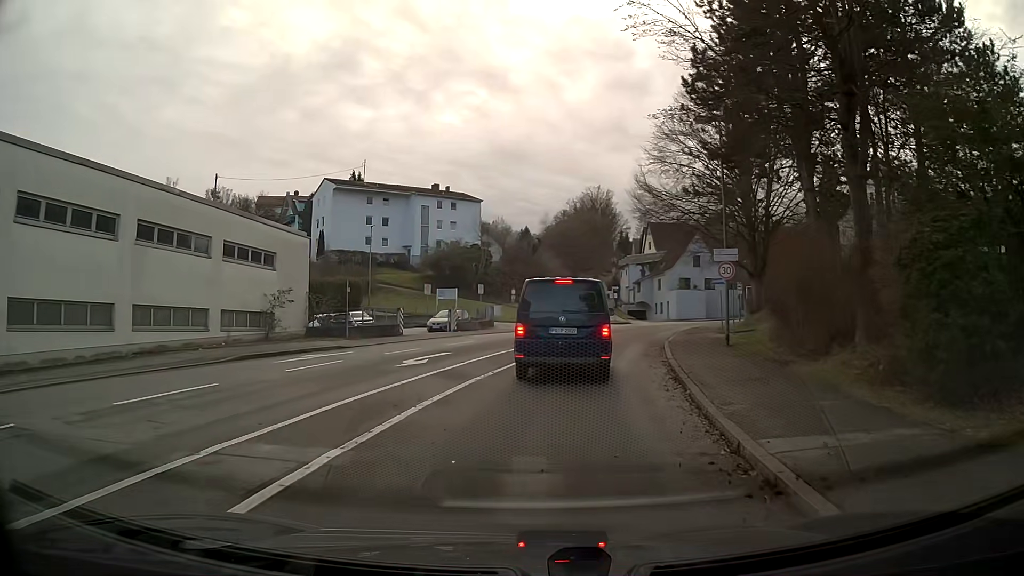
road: residential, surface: asphalt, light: Day
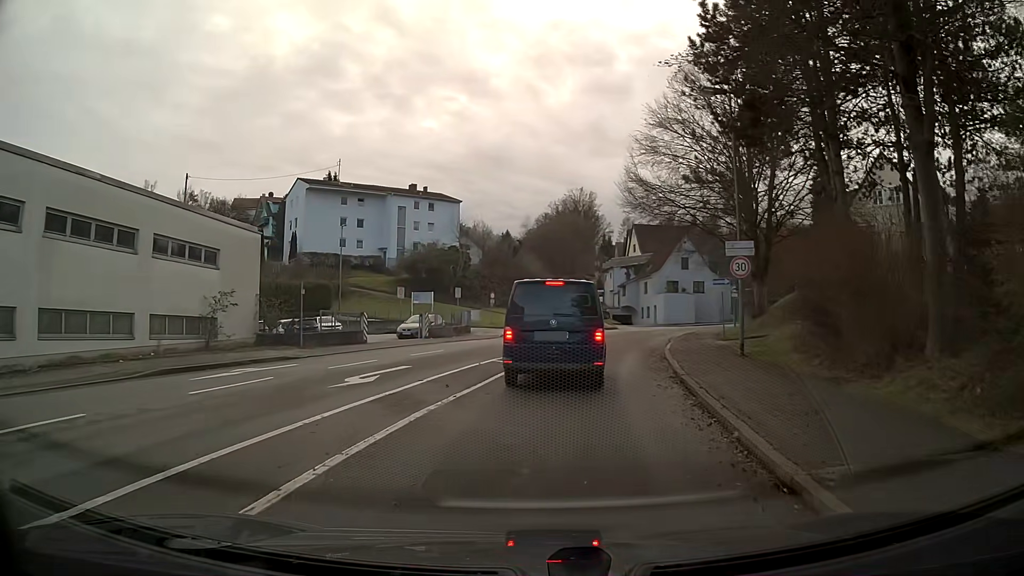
(0.0, +3.6) m; +1°
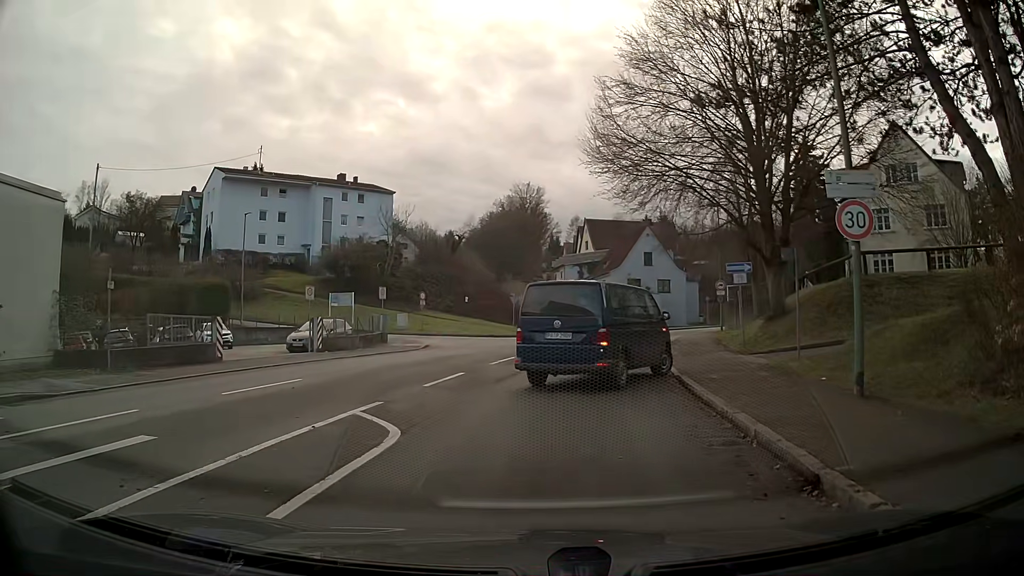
(+0.5, +9.5) m; +5°
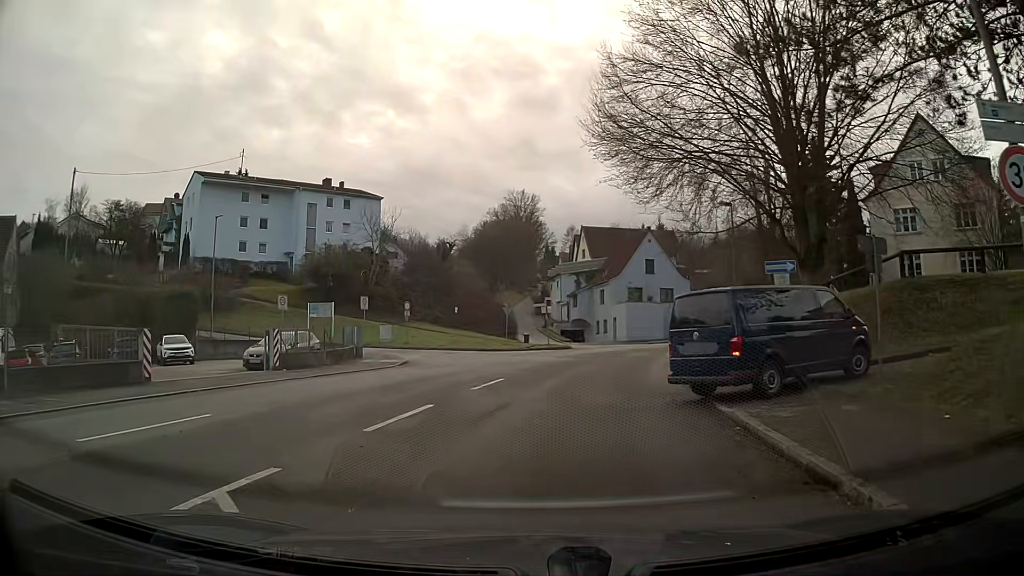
(-0.1, +4.5) m; -1°
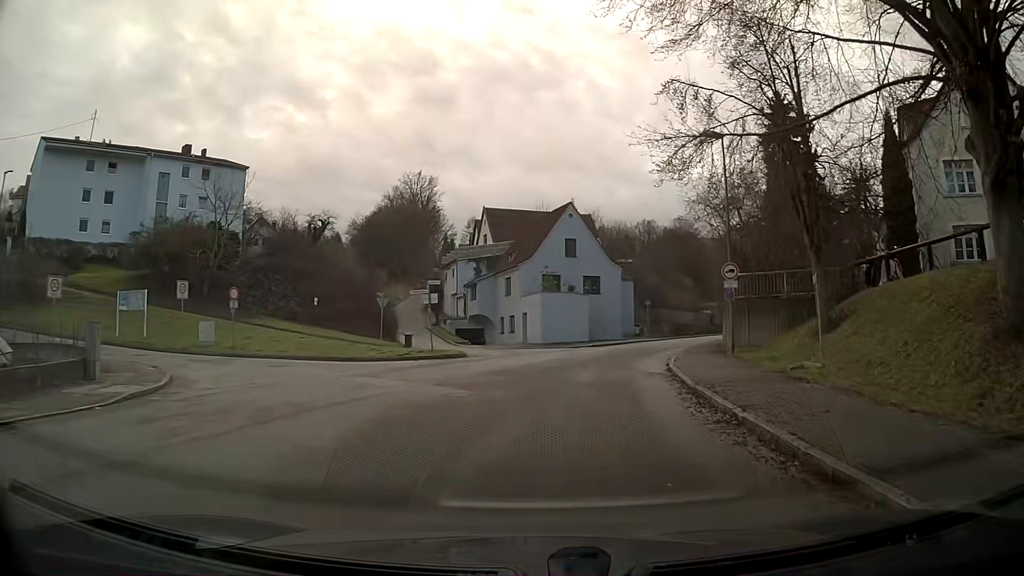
(+1.1, +14.7) m; +10°
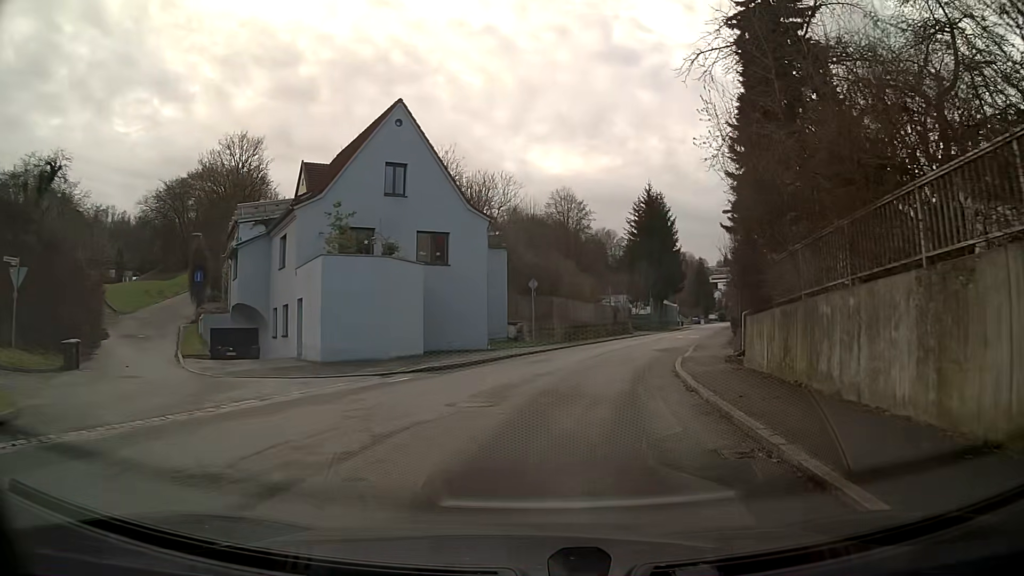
(+2.4, +23.3) m; +12°
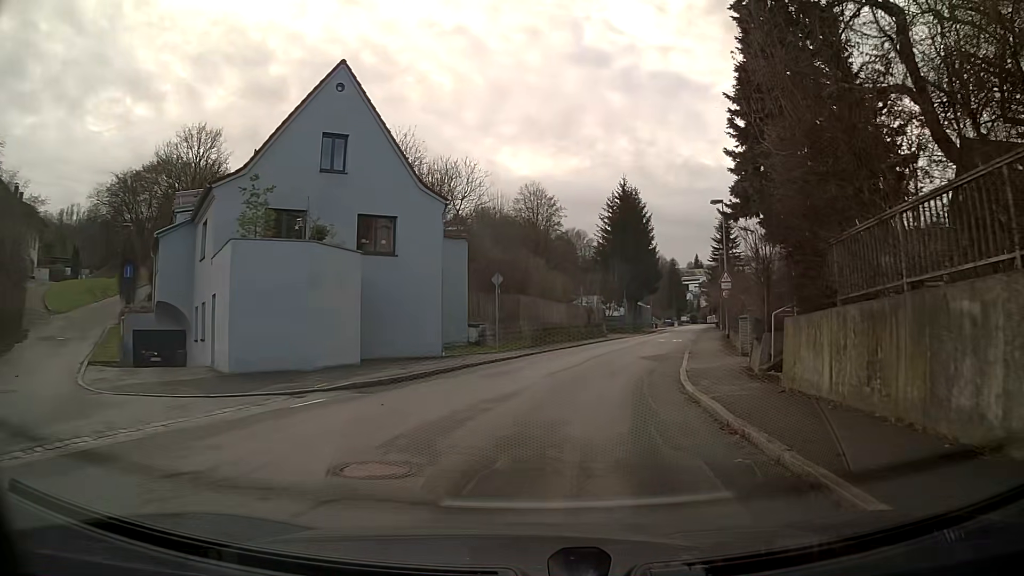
(+0.1, +4.6) m; +3°
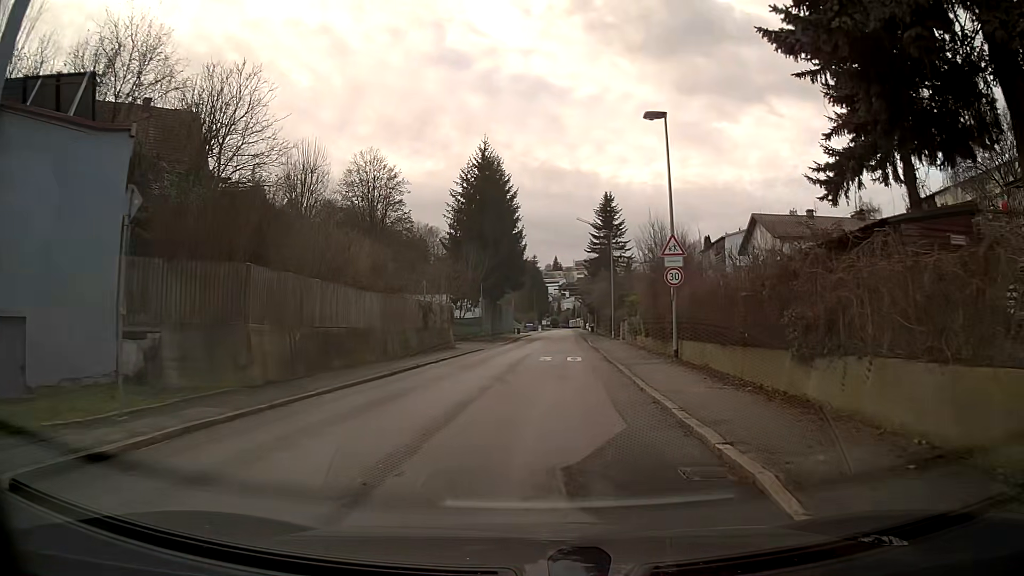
(+1.9, +18.1) m; +12°
